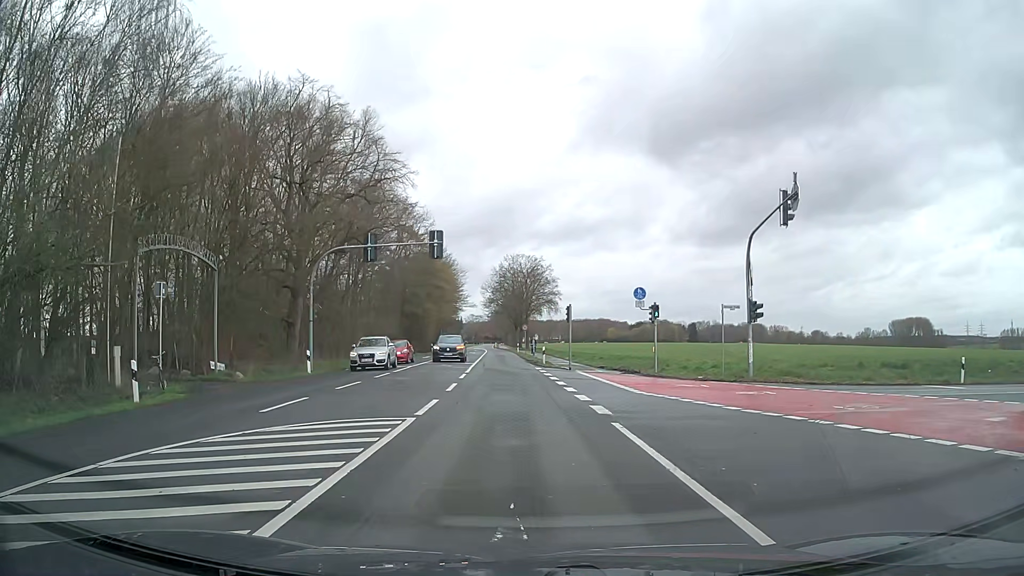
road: secondary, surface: asphalt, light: Day
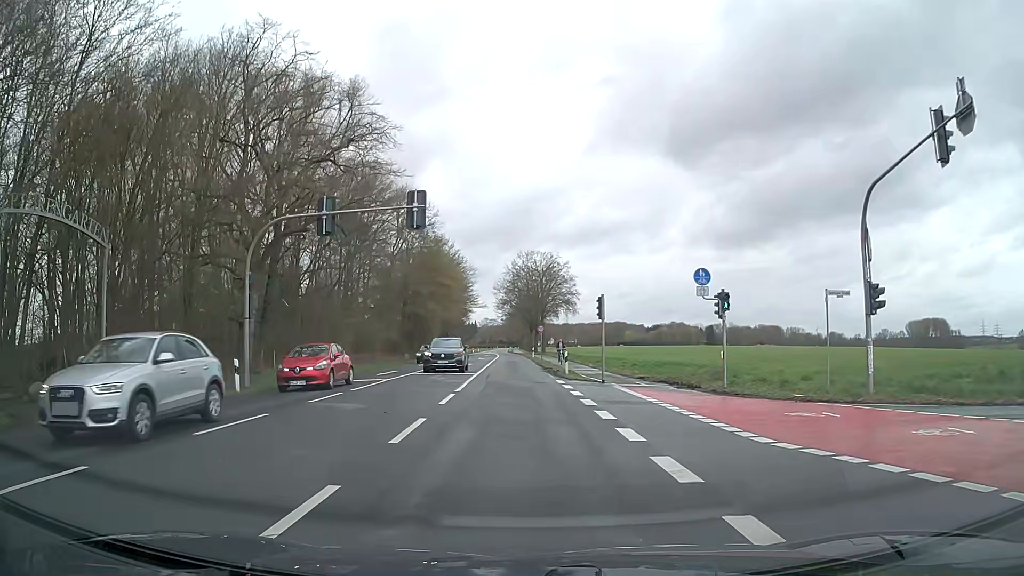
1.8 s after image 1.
(-0.2, +9.5) m; -2°
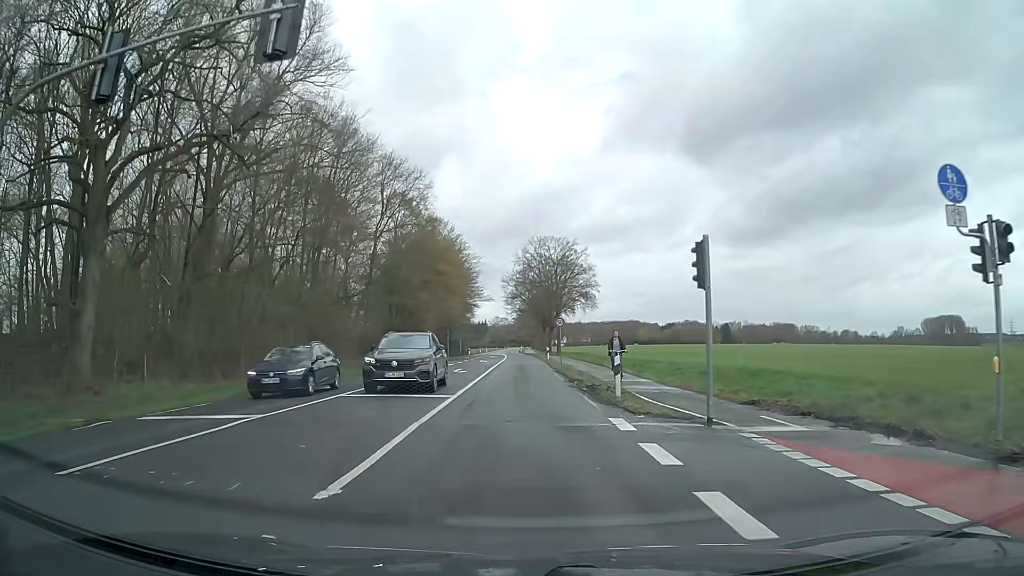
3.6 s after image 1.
(-0.1, +14.3) m; 0°
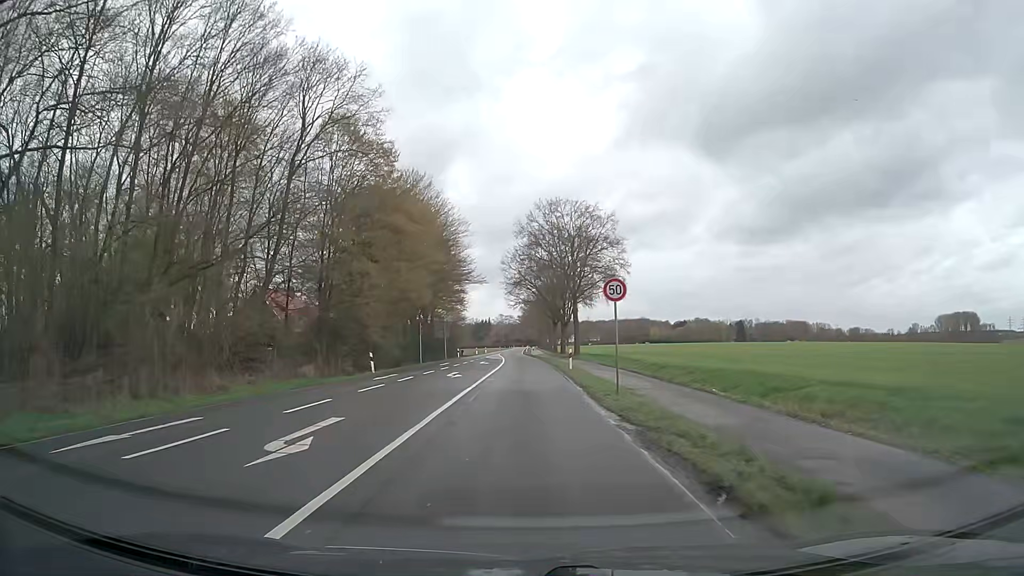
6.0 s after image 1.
(-0.2, +24.7) m; -1°
(0, +10) (0, +20) (0, +30) (0, +40) (0, +50) (-1, +60) (-1, +70) (-2, +80) (-2, +90) (-3, +100) m
